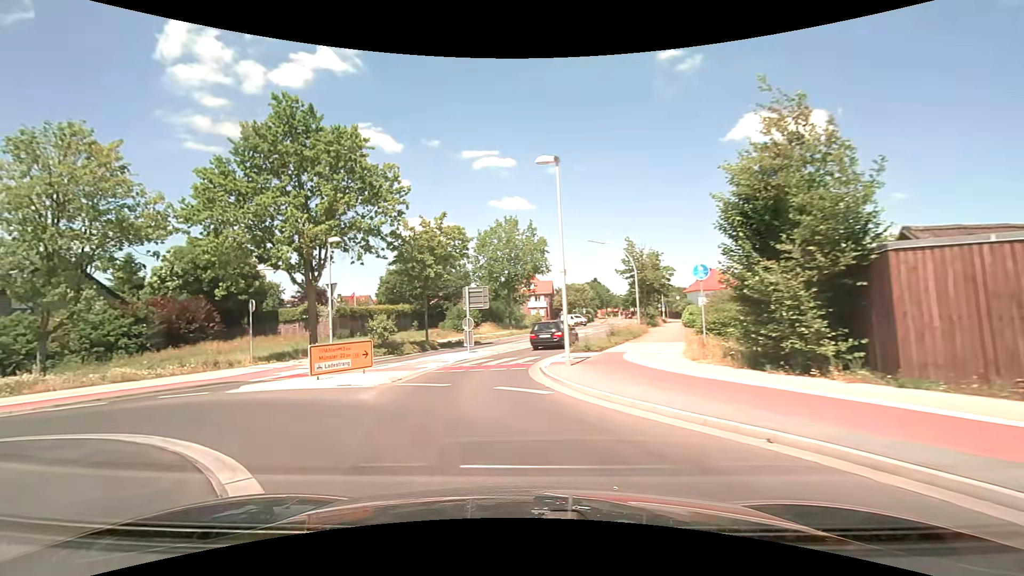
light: Day
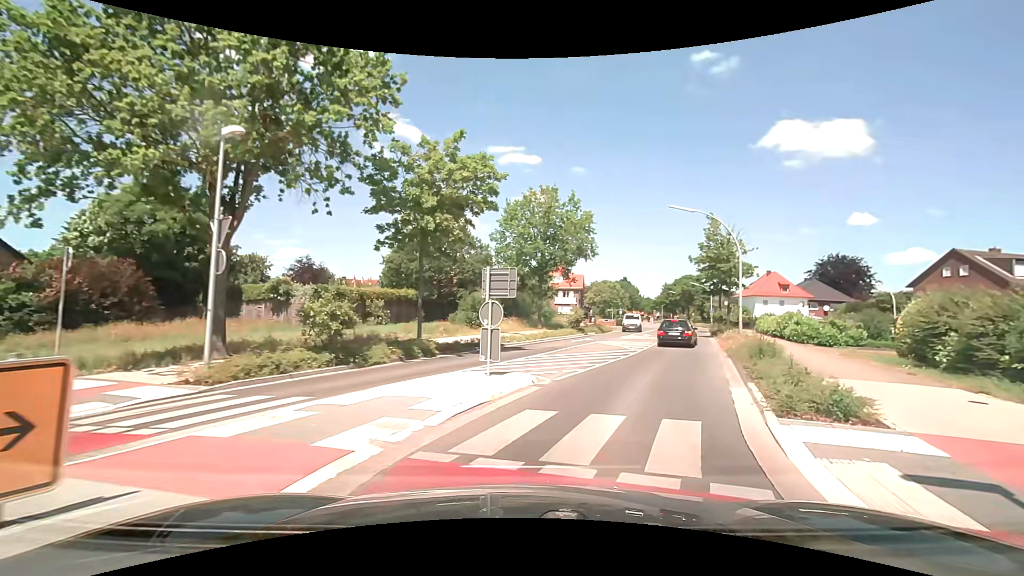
(-1.6, +13.1) m; -3°
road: secondary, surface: asphalt
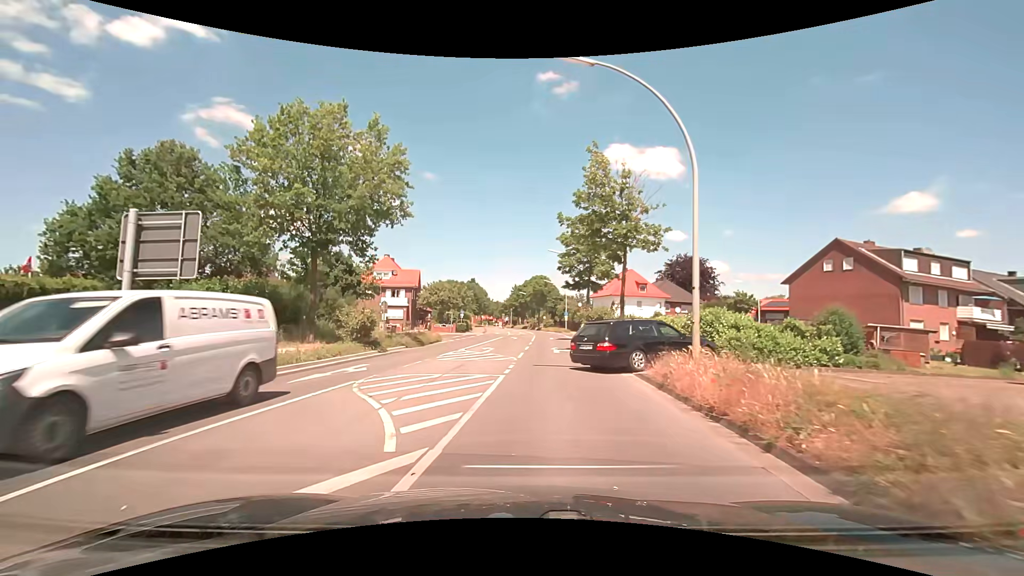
(+4.4, +18.1) m; +18°
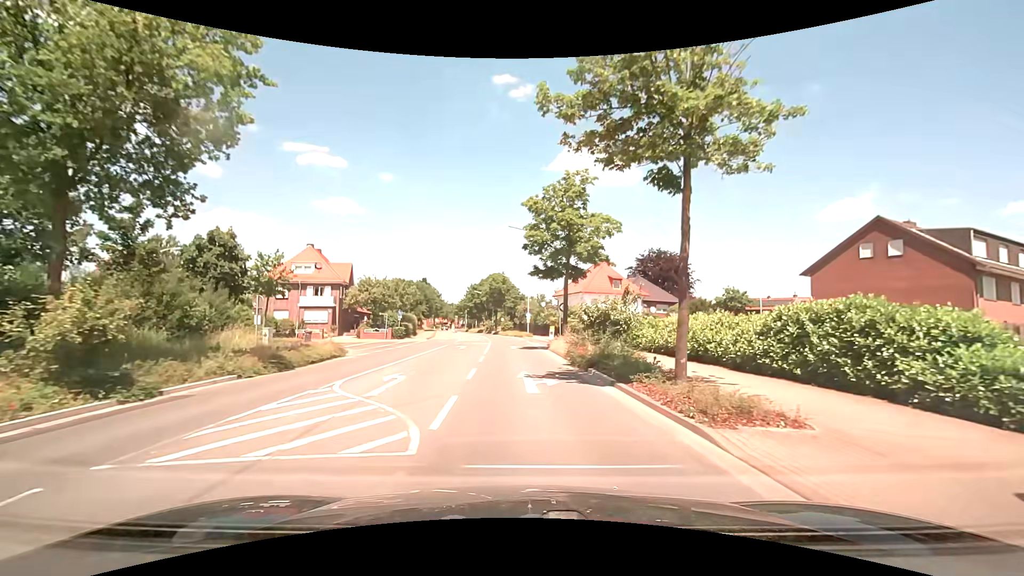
(+0.2, +12.8) m; +4°
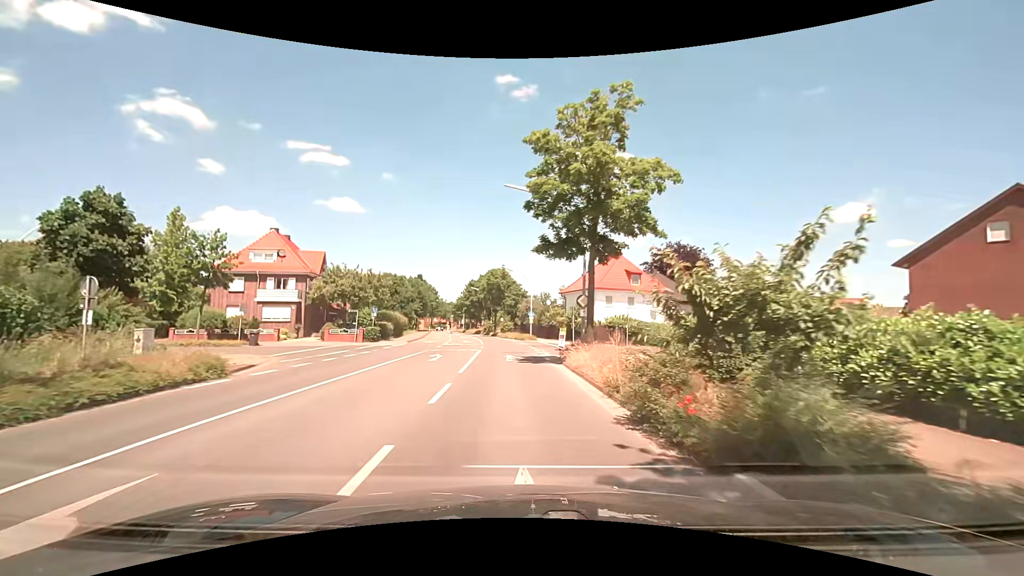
(+0.1, +10.0) m; 0°
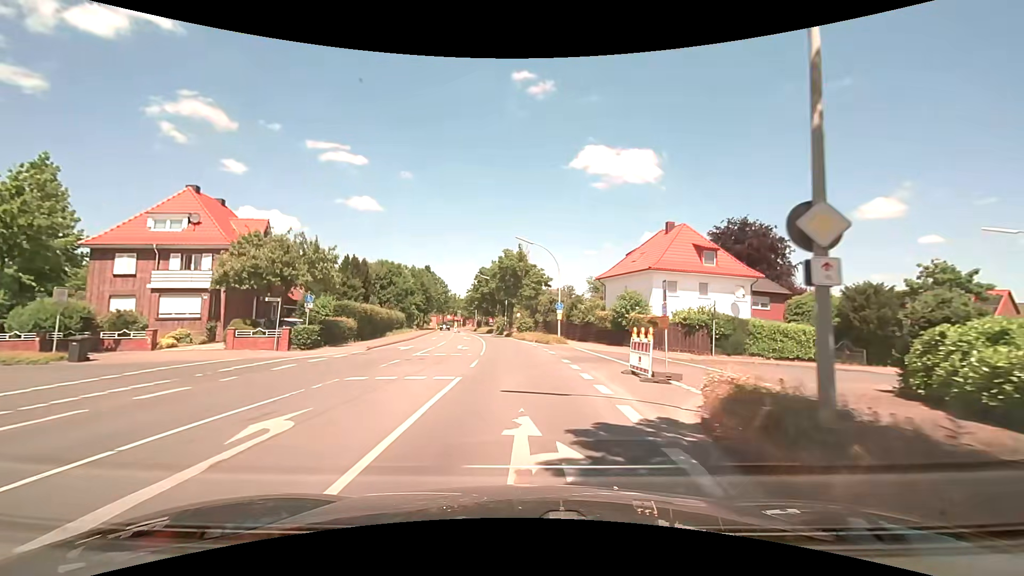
(-0.3, +17.1) m; -2°
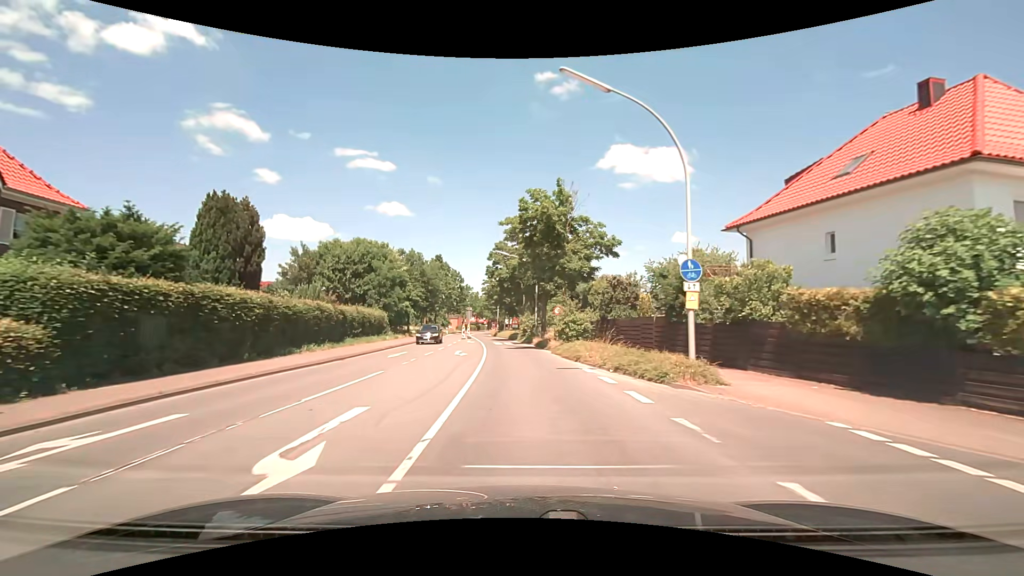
(-0.8, +25.0) m; -4°
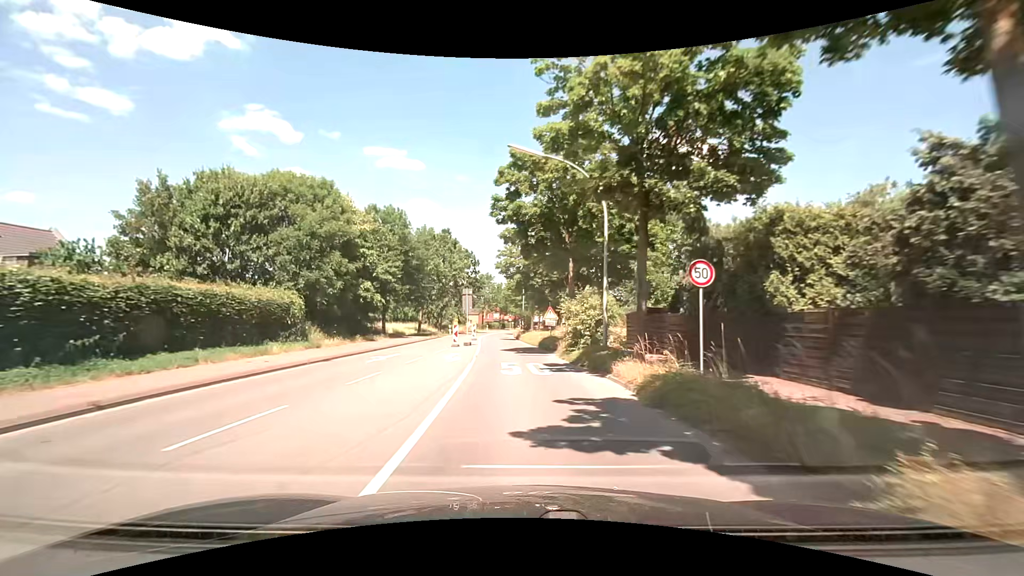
(-0.6, +25.7) m; -4°
(0, +10) (0, +20) (-1, +30) (-2, +40) (-2, +50) (-2, +60) (-2, +70) (-2, +80) (-2, +90) (-1, +100) m
